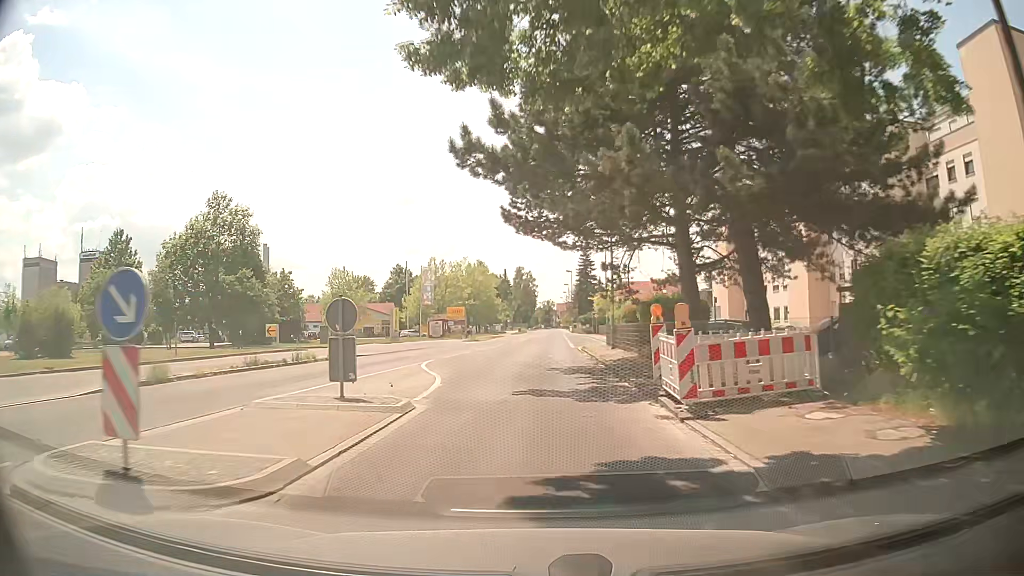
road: secondary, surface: asphalt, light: Day
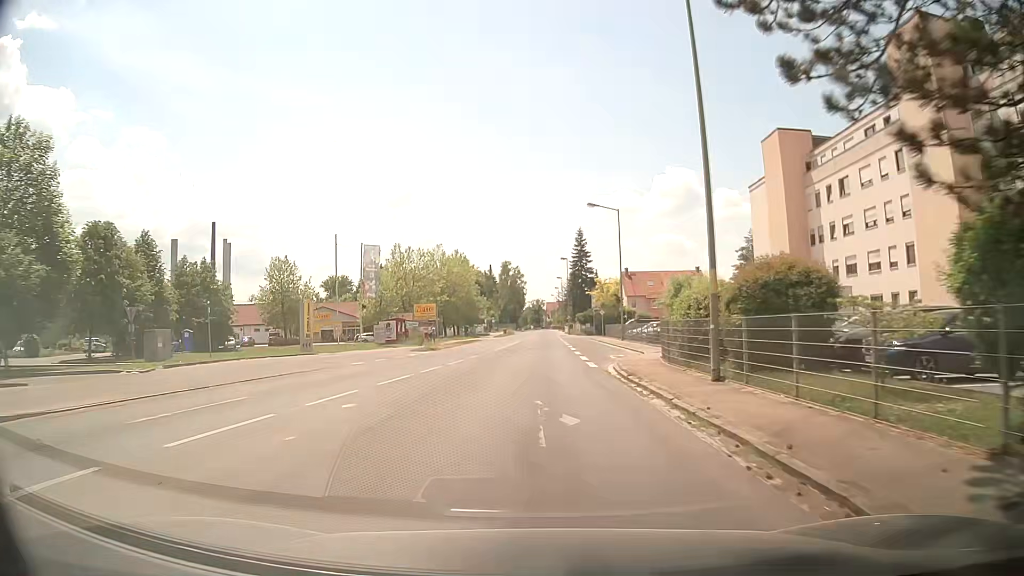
(0.0, +21.7) m; +1°
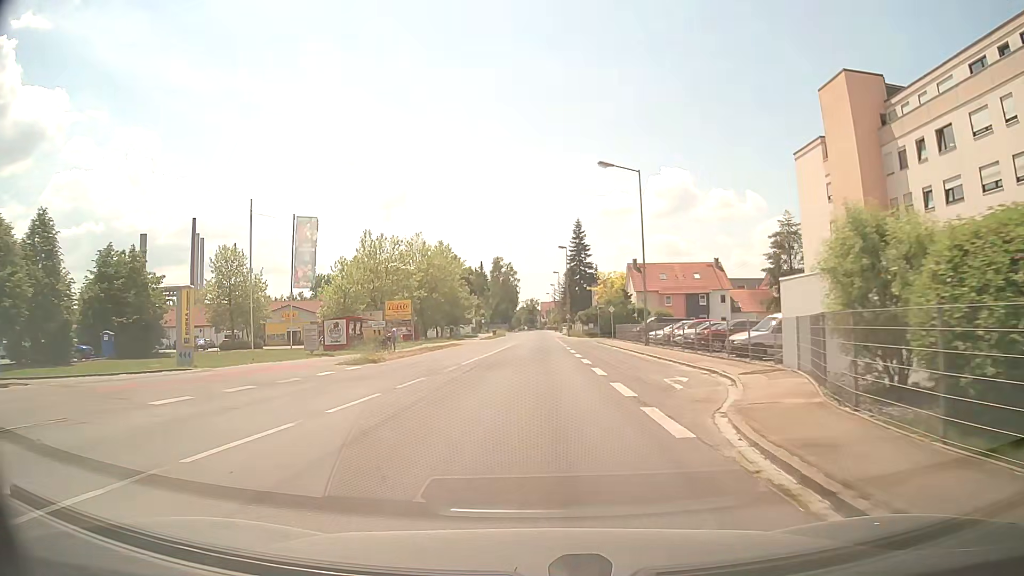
(+0.1, +14.2) m; 0°
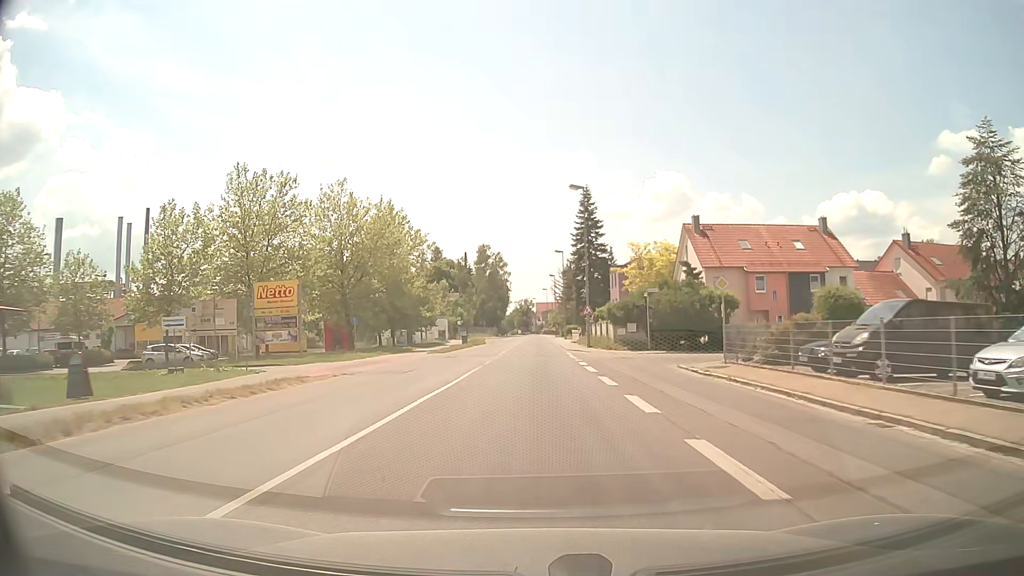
(+0.2, +36.3) m; 0°
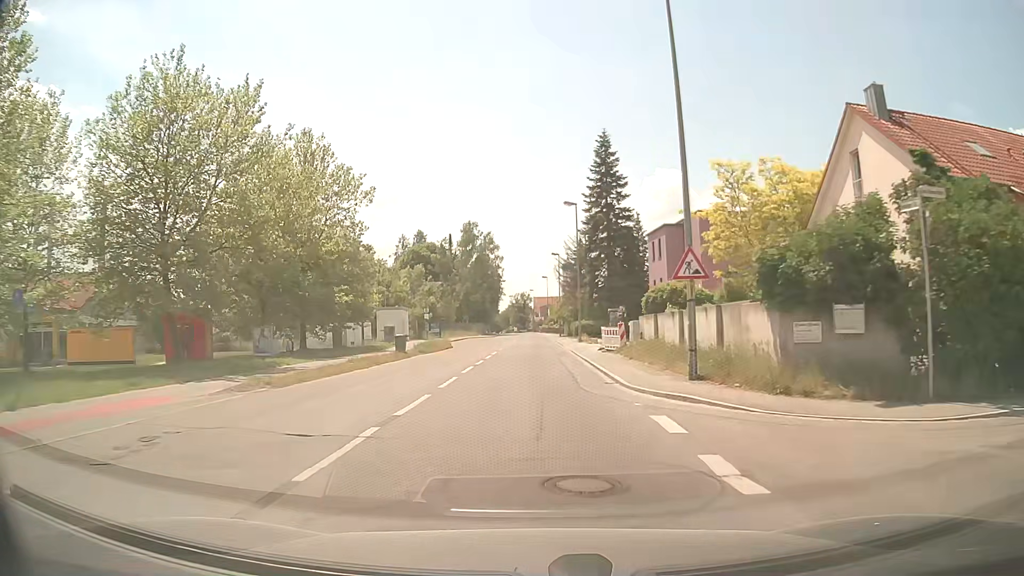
(+0.1, +30.0) m; 0°
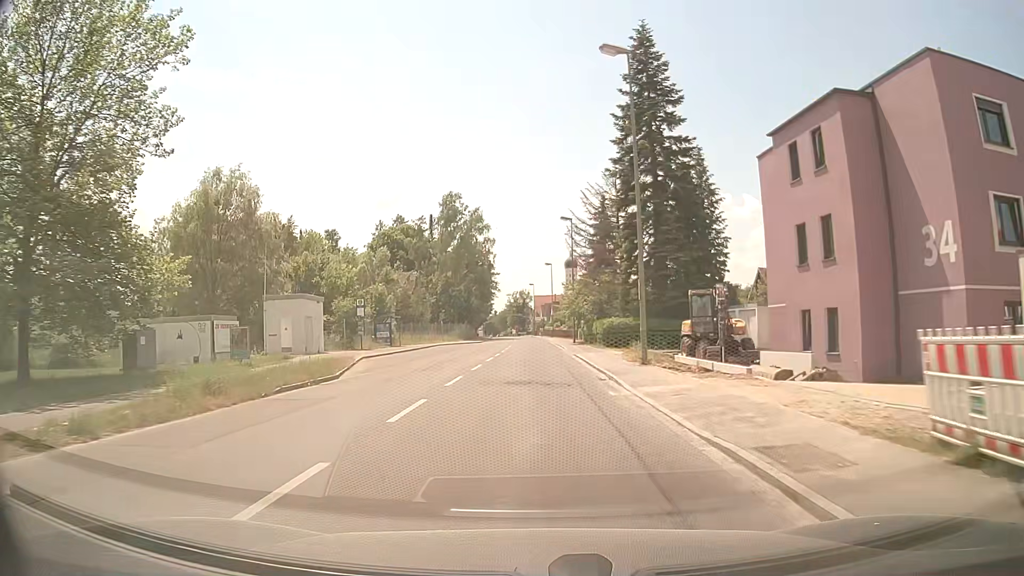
(0.0, +29.7) m; 0°
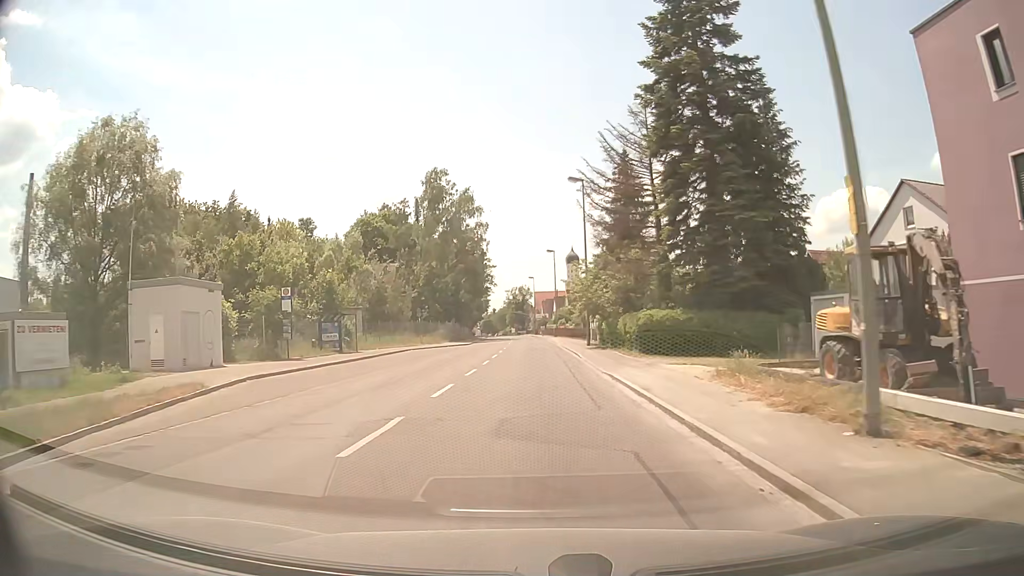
(0.0, +14.7) m; 0°
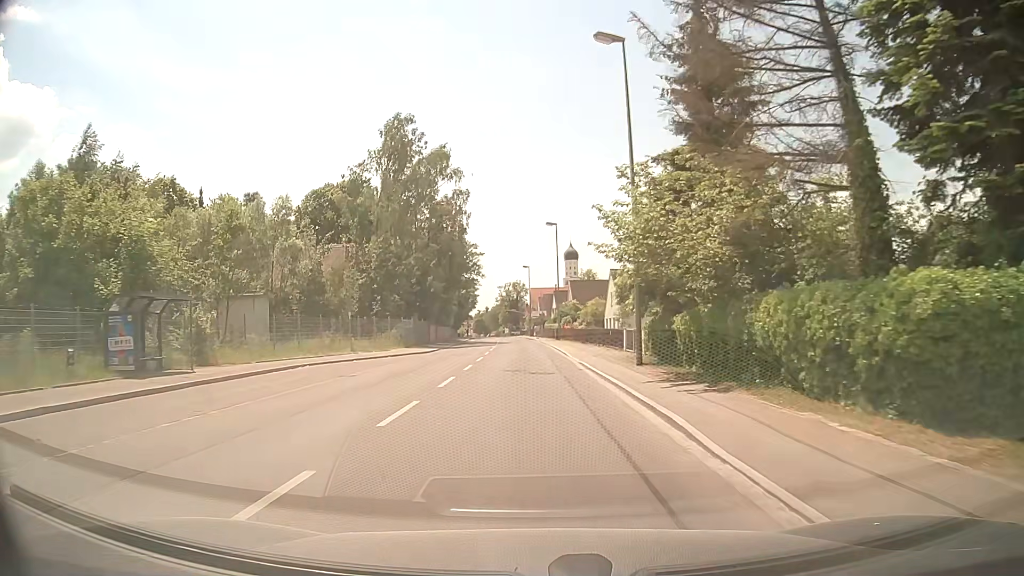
(0.0, +22.1) m; 0°
(0, +10) (0, +20) (0, +30) (-1, +40) (-1, +50) (-1, +60) (-2, +70) (-3, +80) (-3, +90) (-4, +100) m
